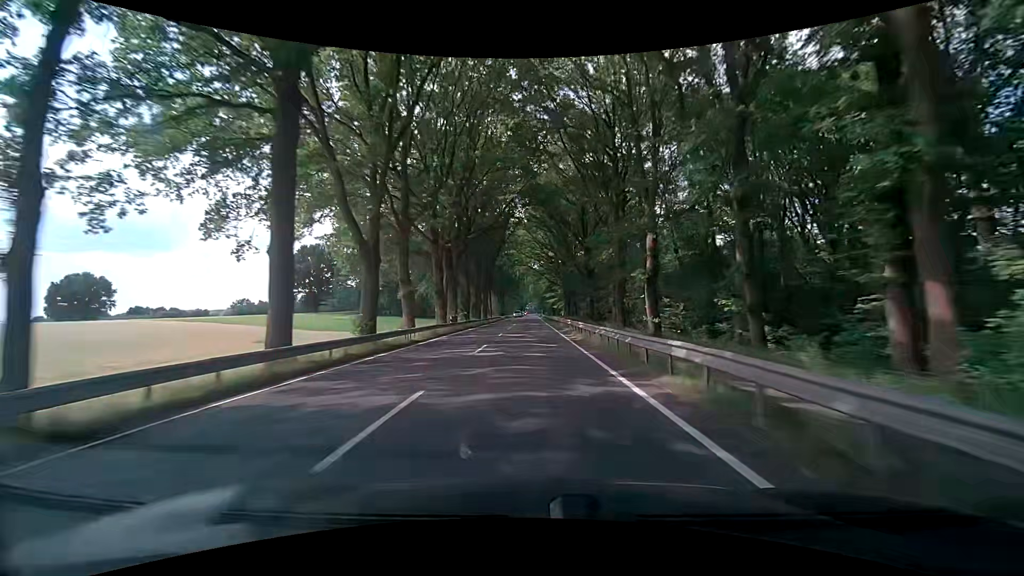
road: primary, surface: asphalt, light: Day
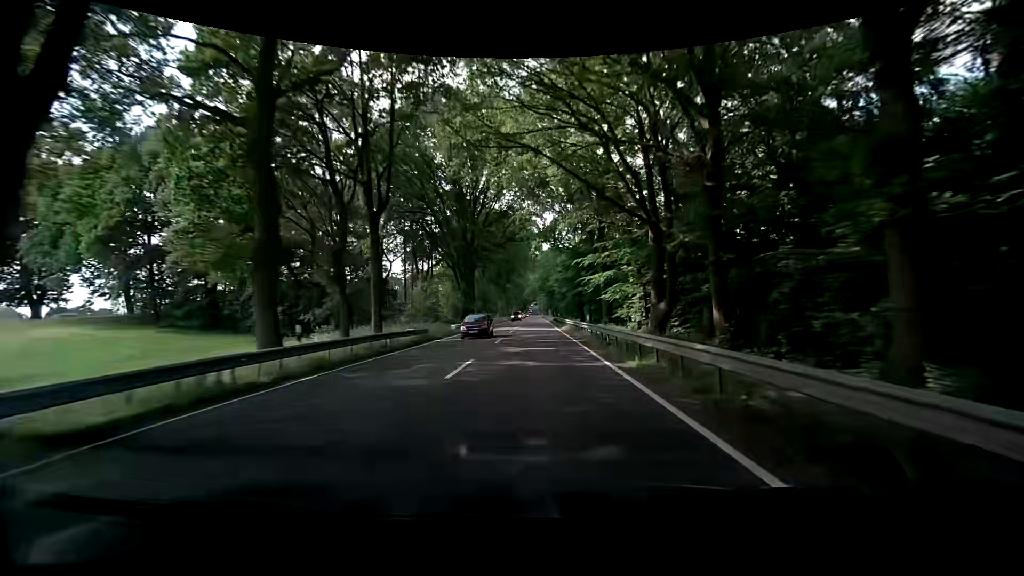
(-0.2, +78.4) m; 0°
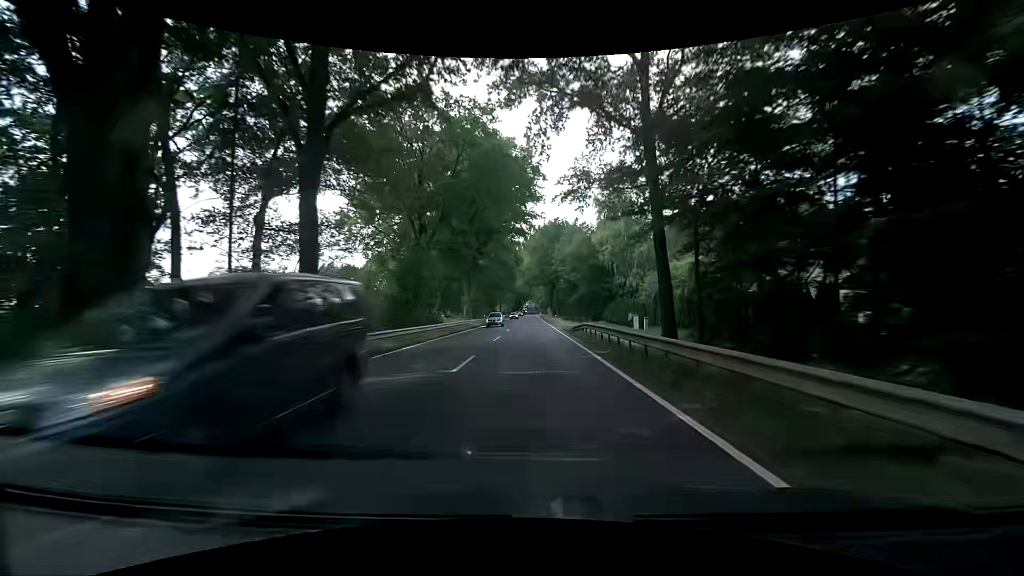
(0.0, +47.1) m; 0°
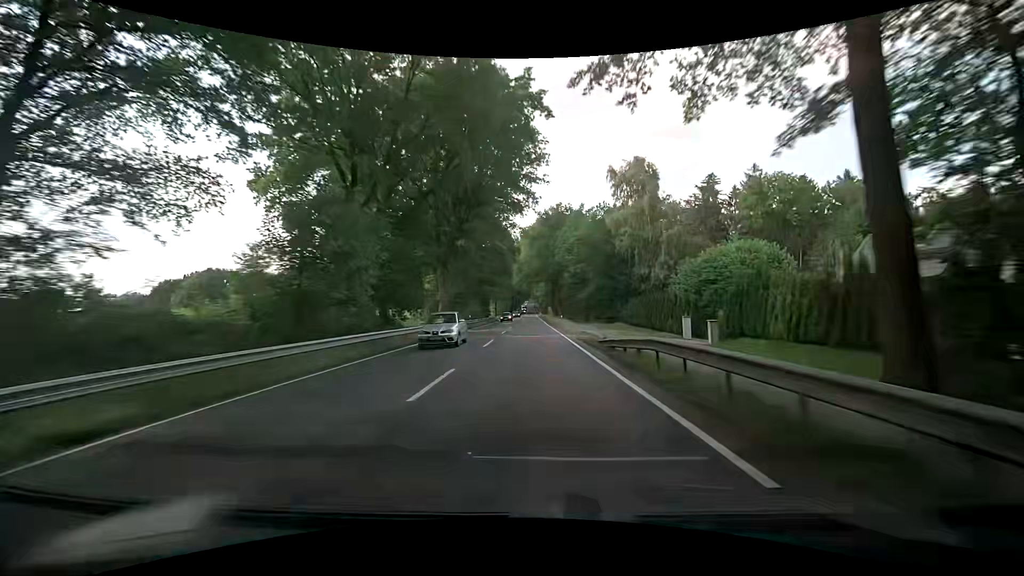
(0.0, +15.6) m; 0°
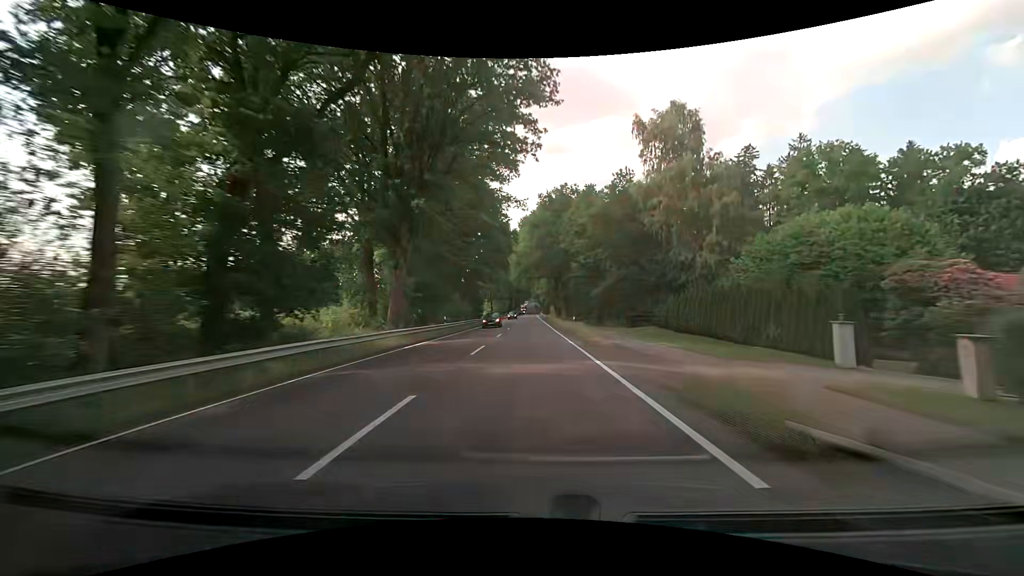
(+0.1, +15.5) m; +1°
(0, +10) (0, +20) (0, +30) (0, +40) (0, +50) (0, +60) (0, +70) (0, +80) (0, +90) (-1, +100) m
